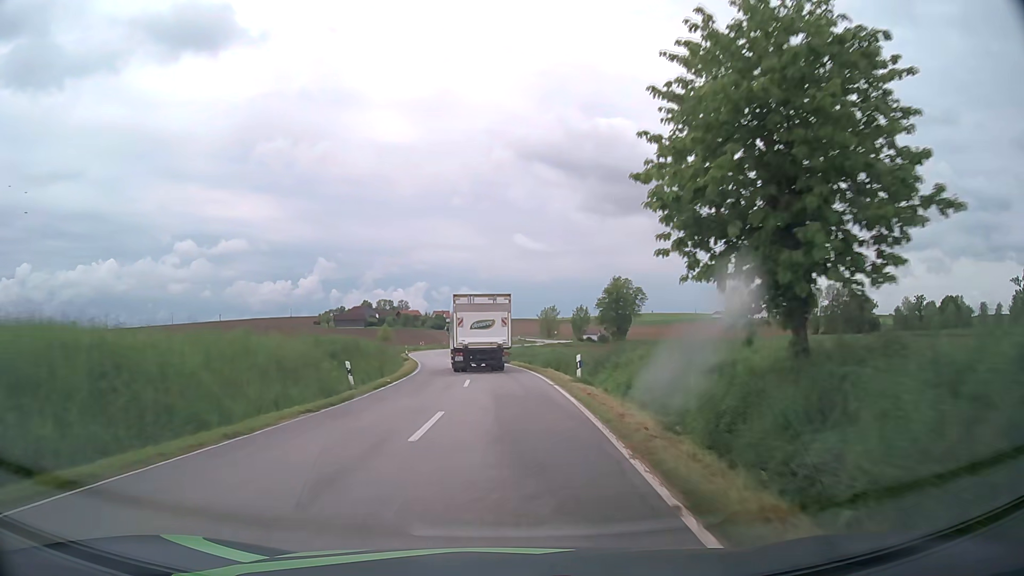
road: tertiary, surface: asphalt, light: Day
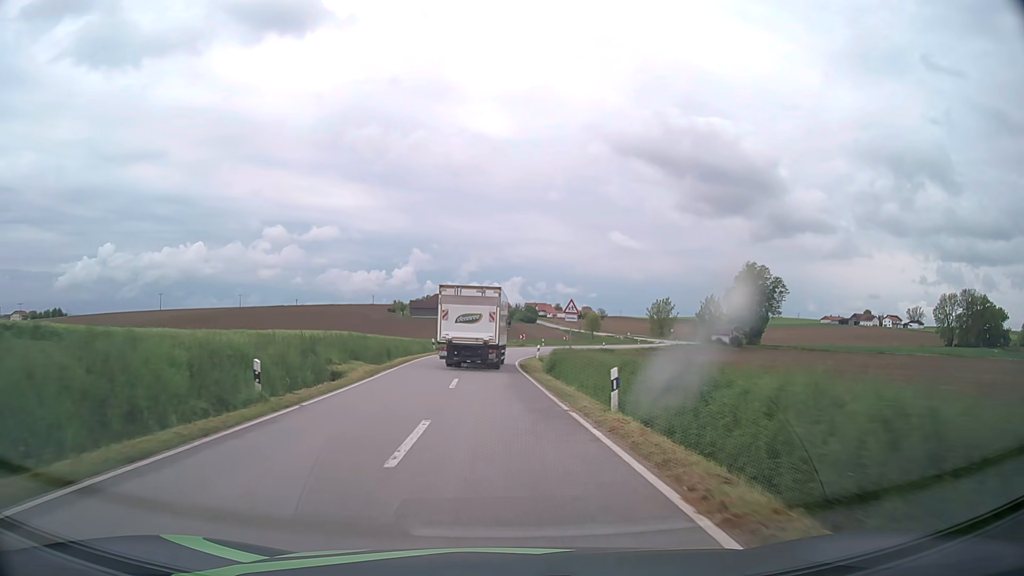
(-2.2, +50.5) m; -8°
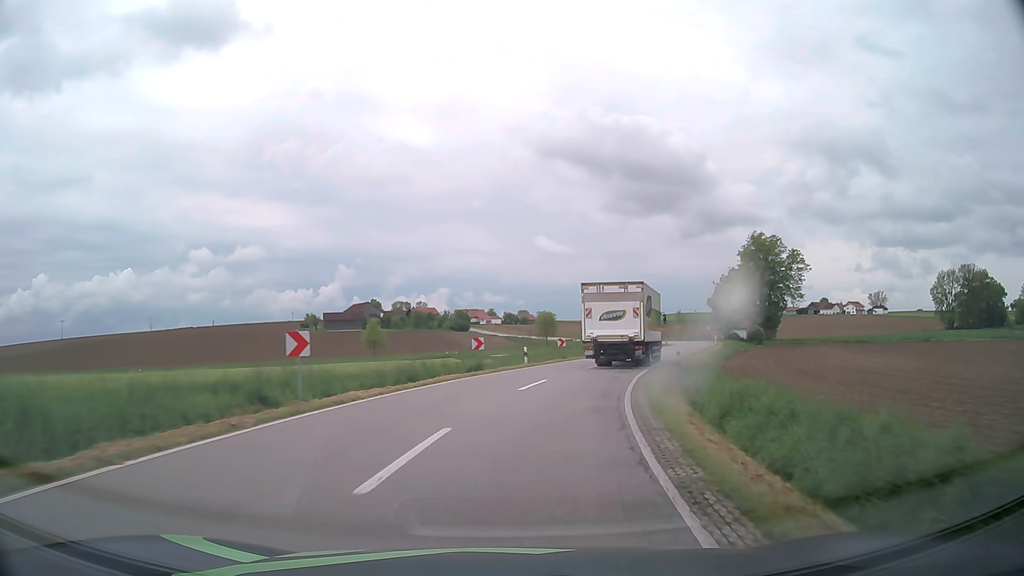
(-0.1, +48.1) m; +6°
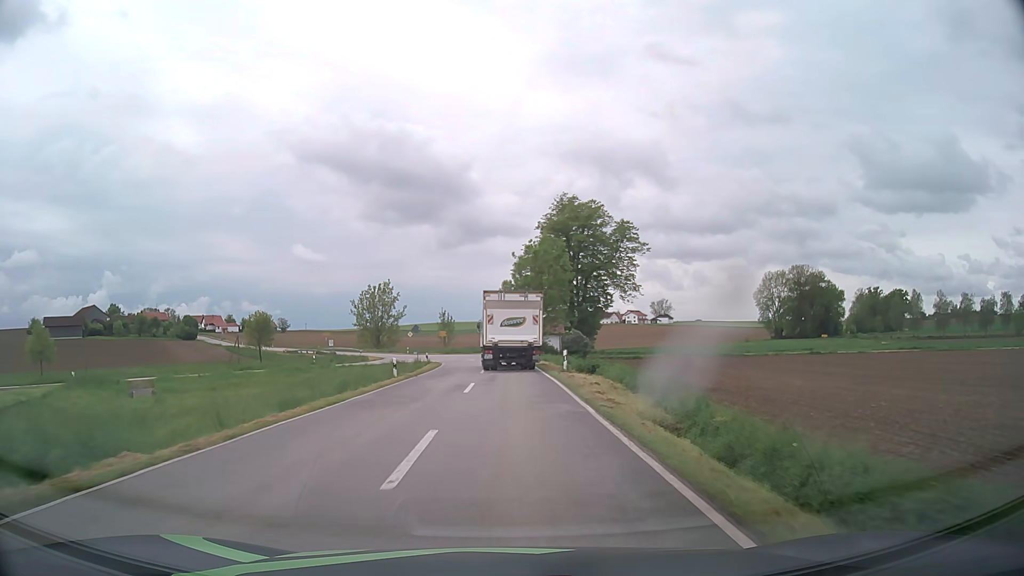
(+10.0, +45.3) m; +21°
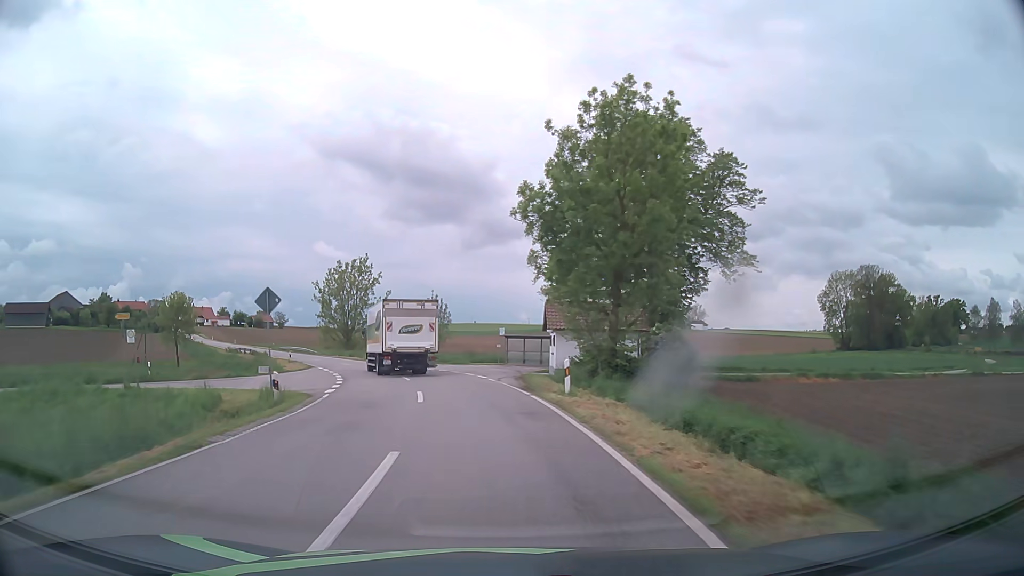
(+0.2, +37.9) m; -2°
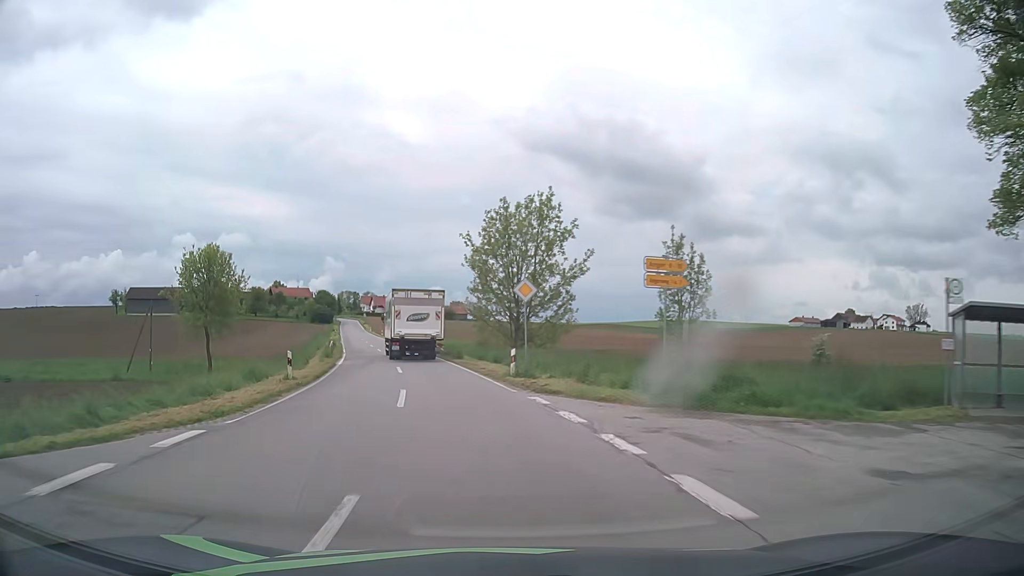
(-5.1, +38.4) m; -18°
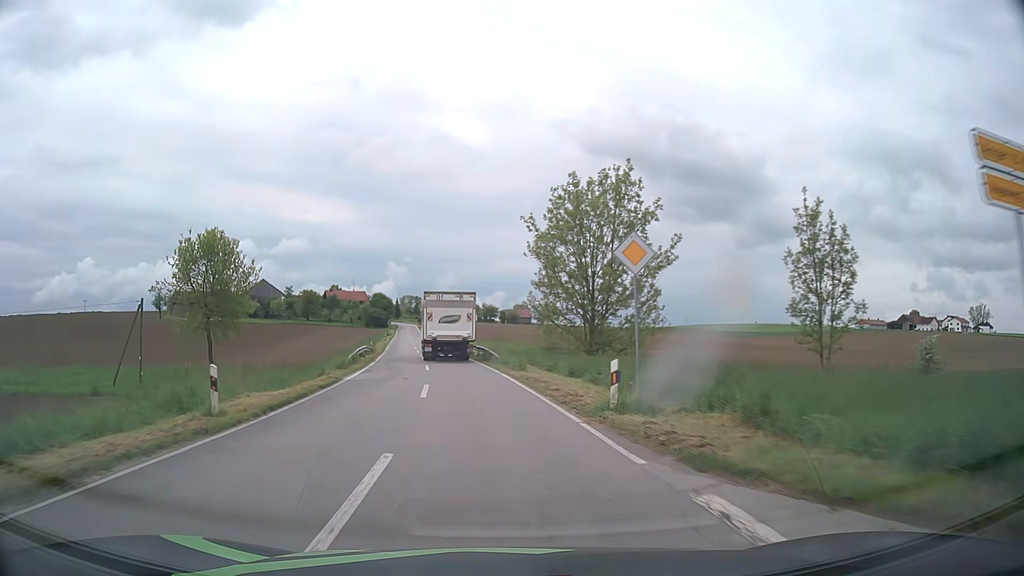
(-0.5, +9.8) m; -6°
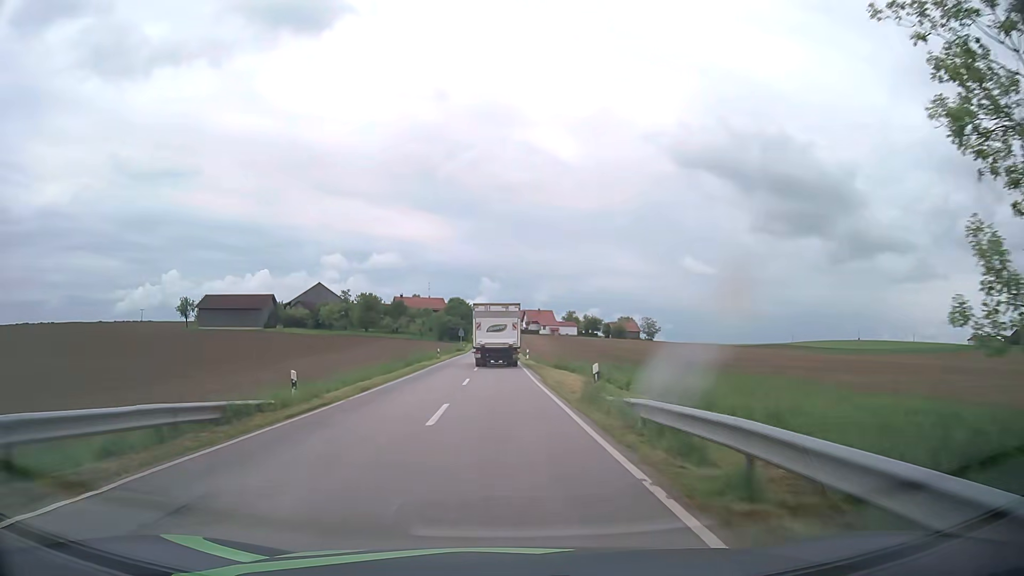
(-3.6, +39.8) m; -8°
(0, +10) (0, +20) (0, +30) (0, +40) (0, +50) (0, +60) (-1, +70) (-1, +80) (-1, +90) (-1, +100) m
